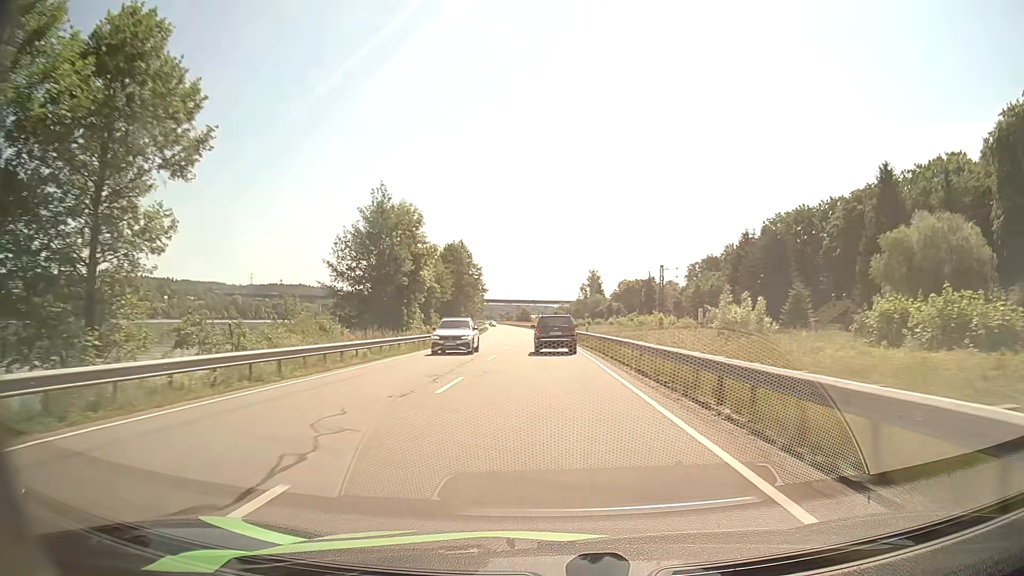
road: primary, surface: asphalt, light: Day
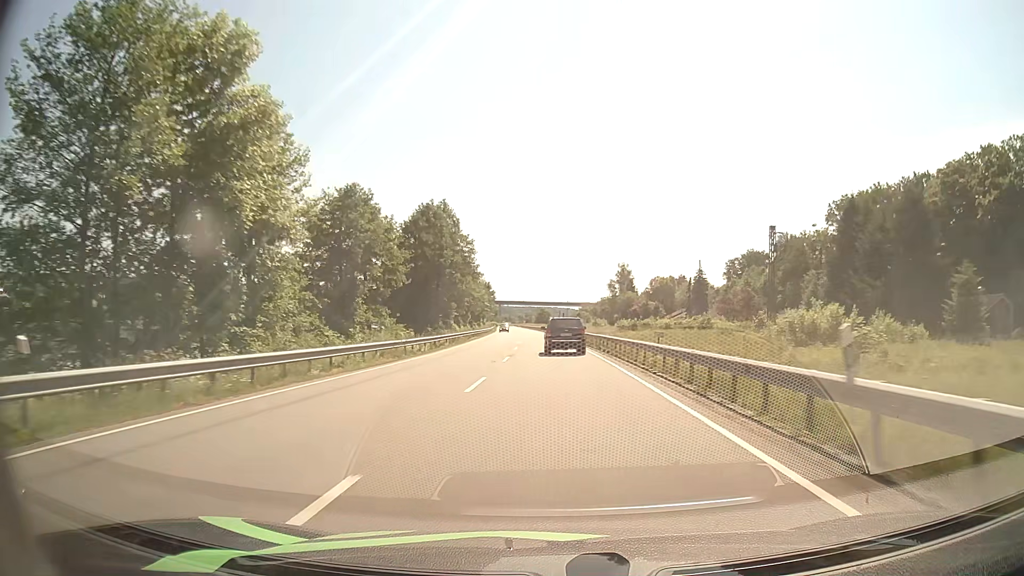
(-0.6, +35.4) m; -2°
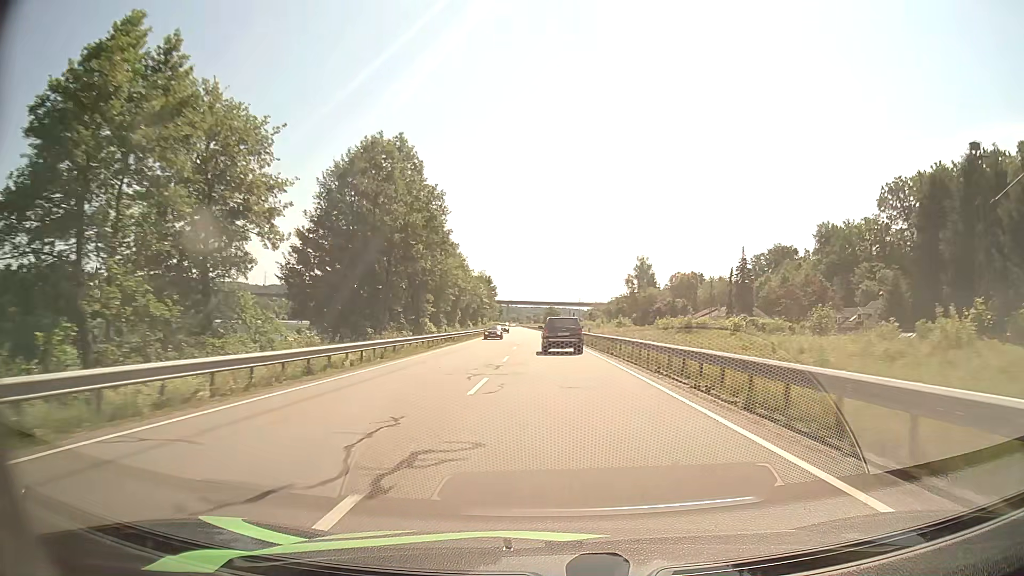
(-0.2, +24.6) m; -1°
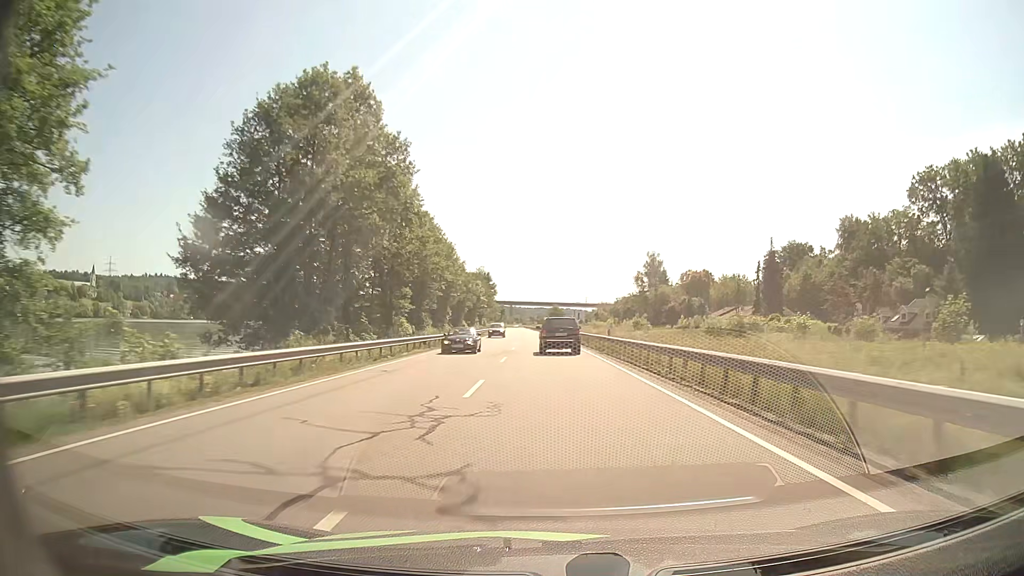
(0.0, +12.6) m; 0°
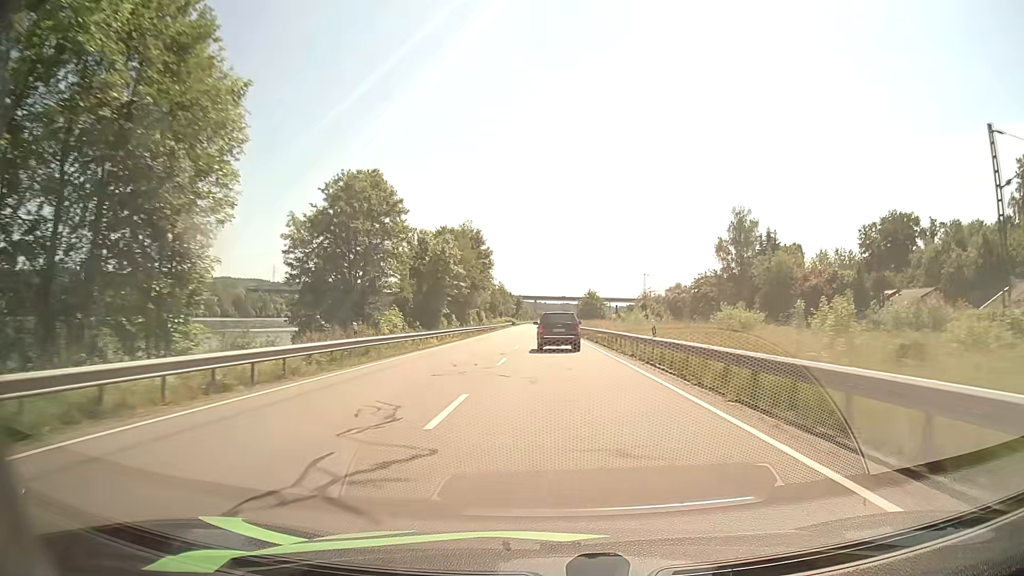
(-1.2, +63.9) m; -2°
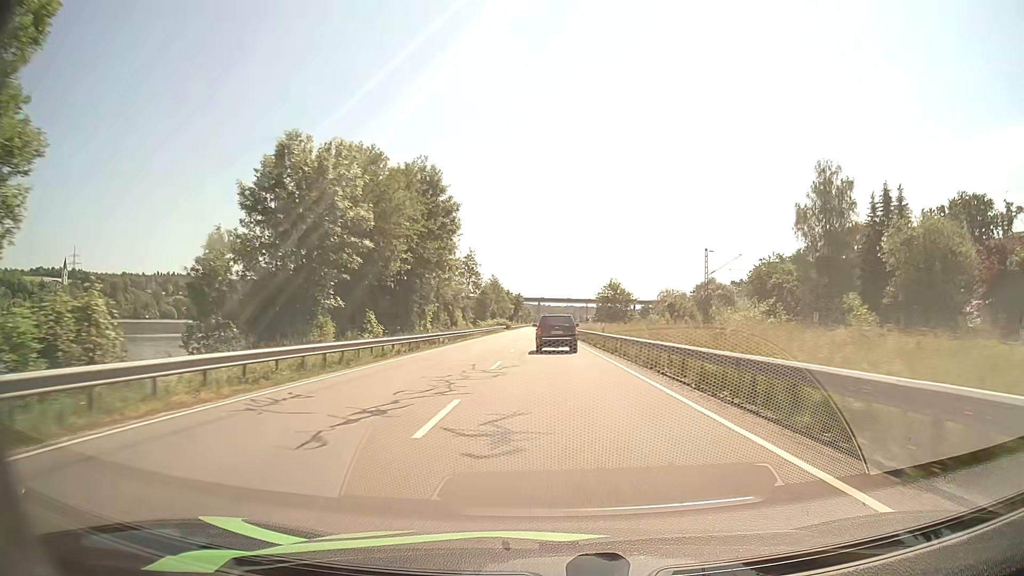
(-0.1, +36.1) m; 0°
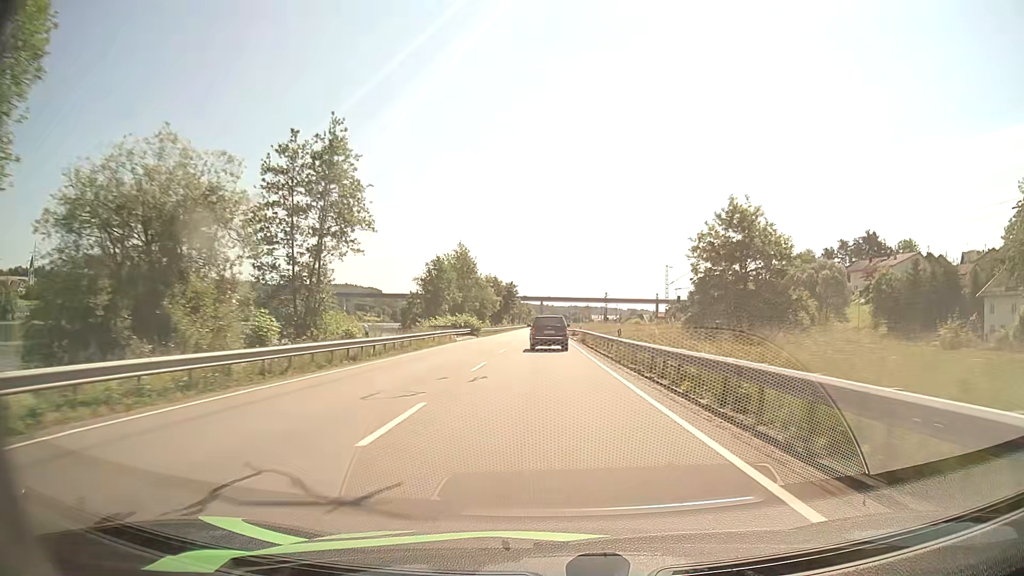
(-0.2, +60.3) m; 0°
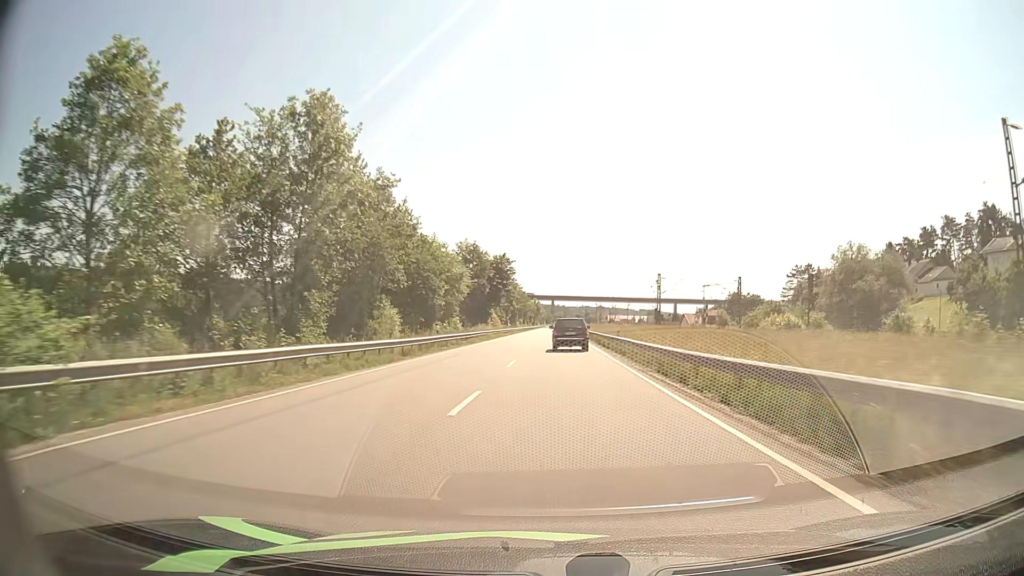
(-0.8, +61.0) m; -1°
(0, +10) (0, +20) (0, +30) (0, +40) (0, +50) (+1, +60) (+1, +70) (+1, +80) (+1, +90) (+1, +100) m
